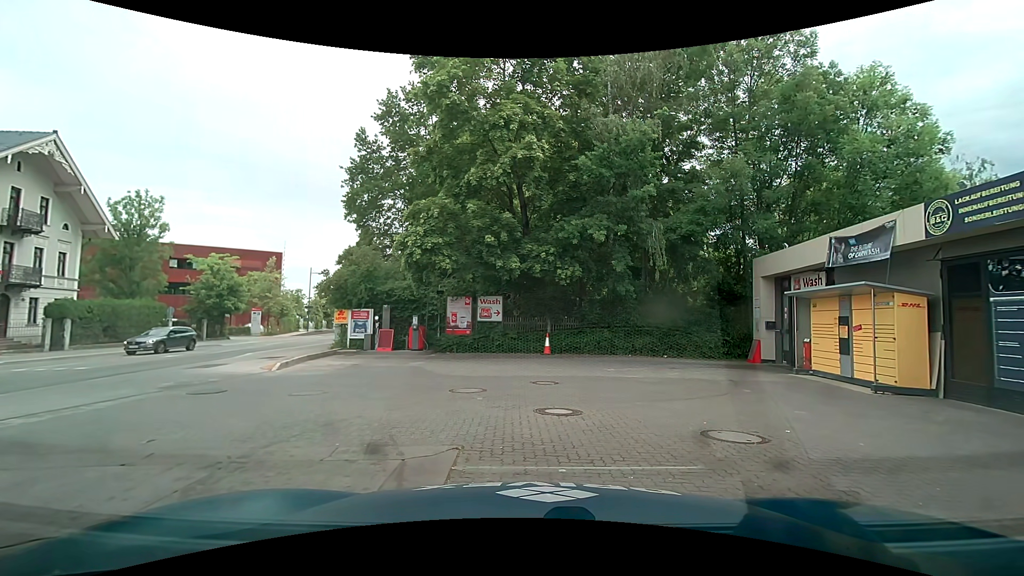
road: secondary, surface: asphalt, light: Day
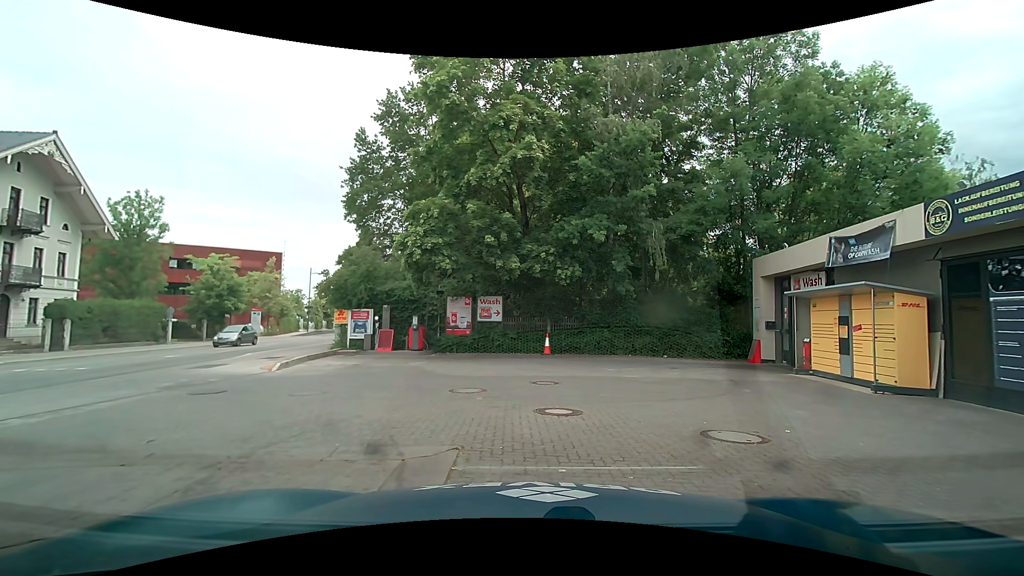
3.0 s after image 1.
(0.0, +0.1) m; 0°
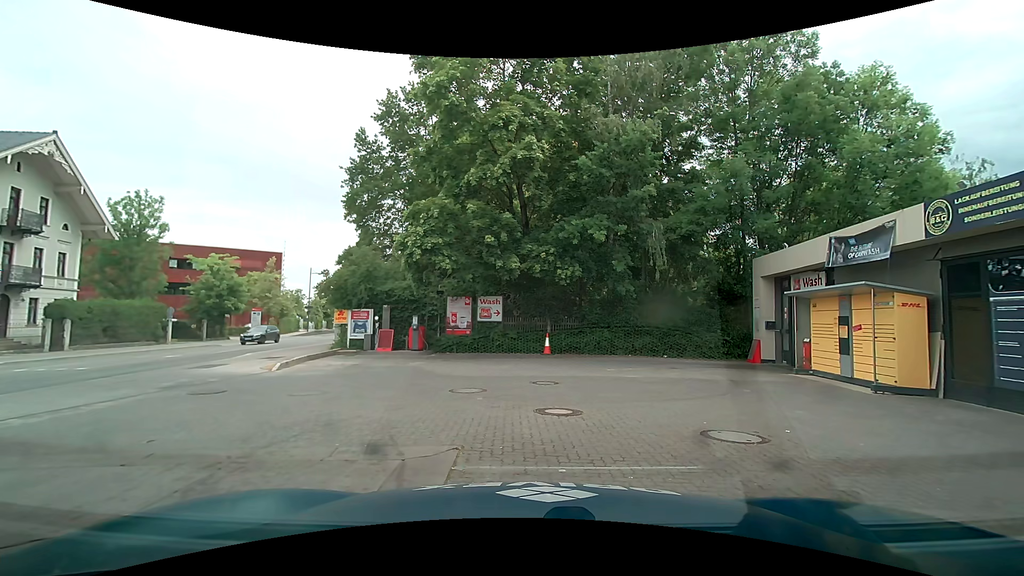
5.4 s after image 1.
(0.0, 0.0) m; 0°
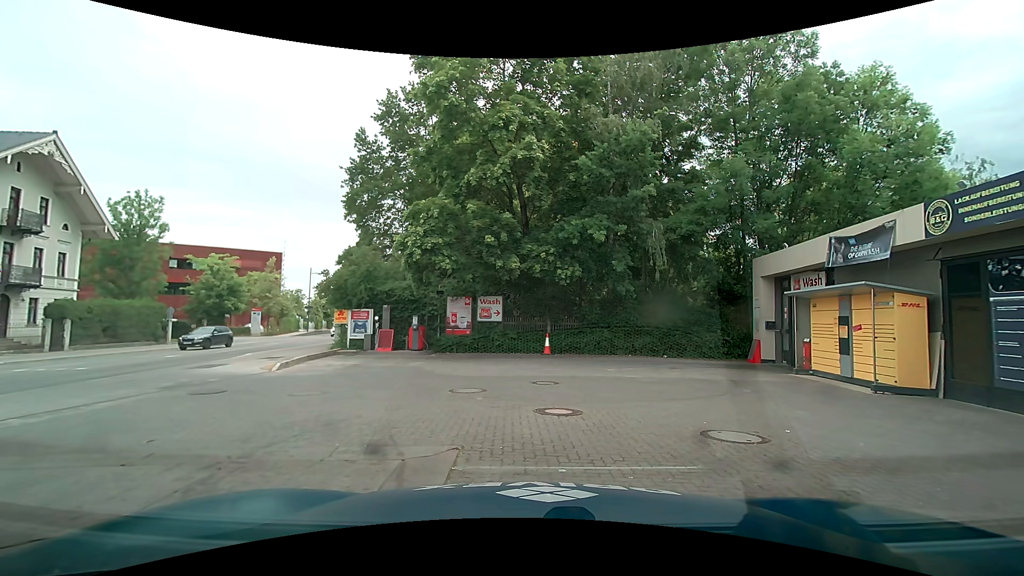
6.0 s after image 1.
(0.0, 0.0) m; 0°
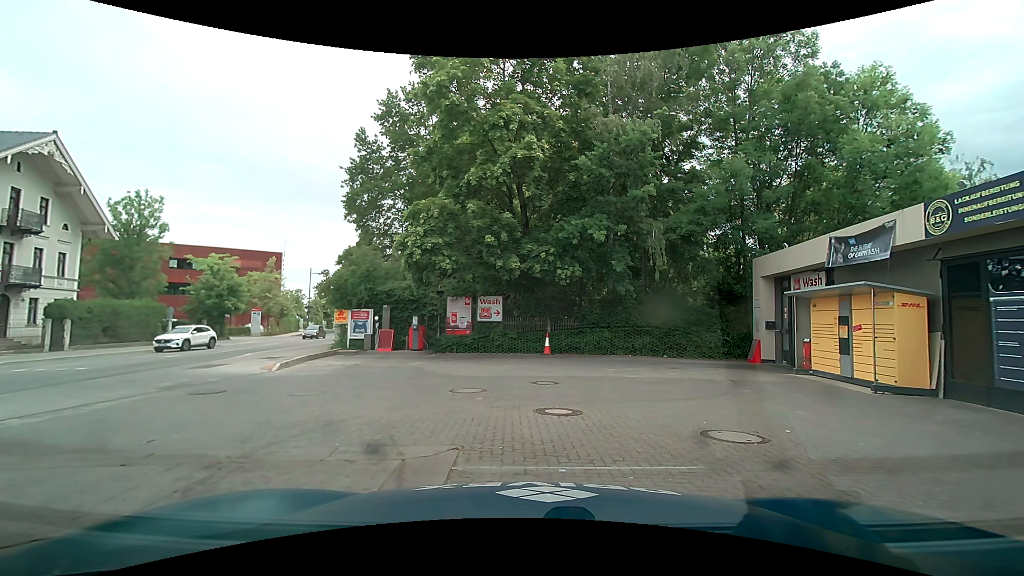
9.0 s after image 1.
(0.0, 0.0) m; 0°
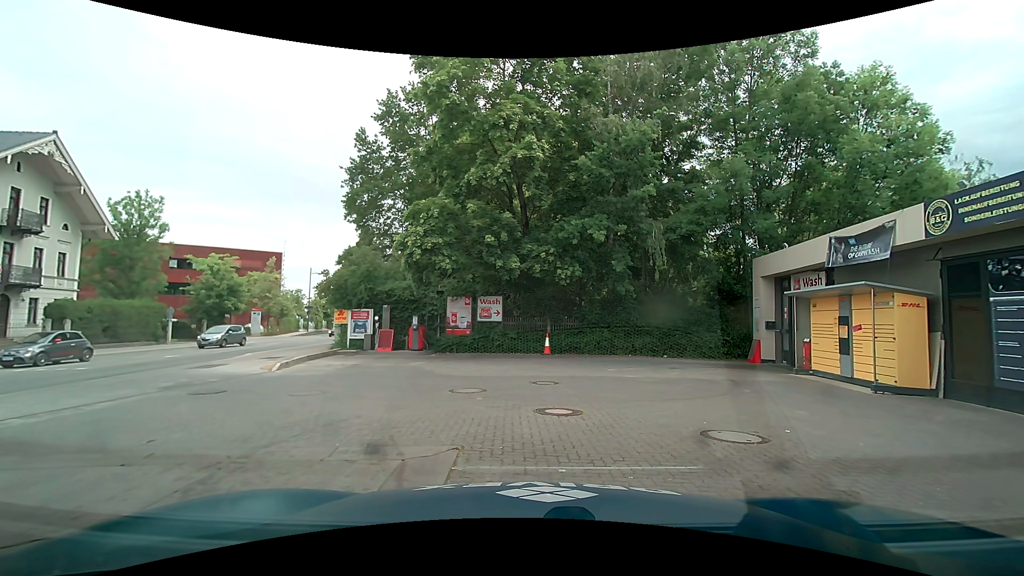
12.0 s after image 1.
(0.0, 0.0) m; 0°
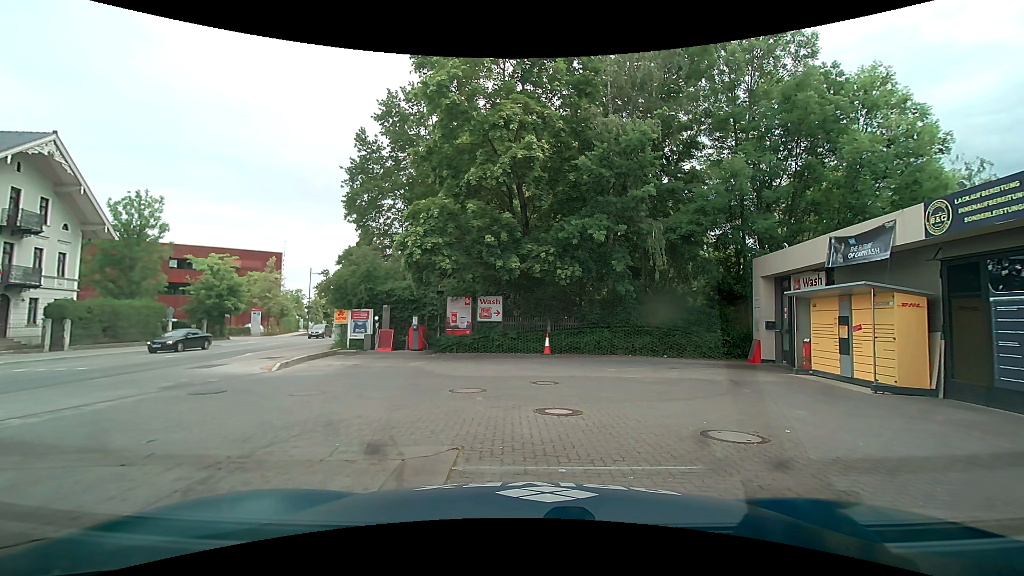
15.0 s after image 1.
(0.0, 0.0) m; 0°
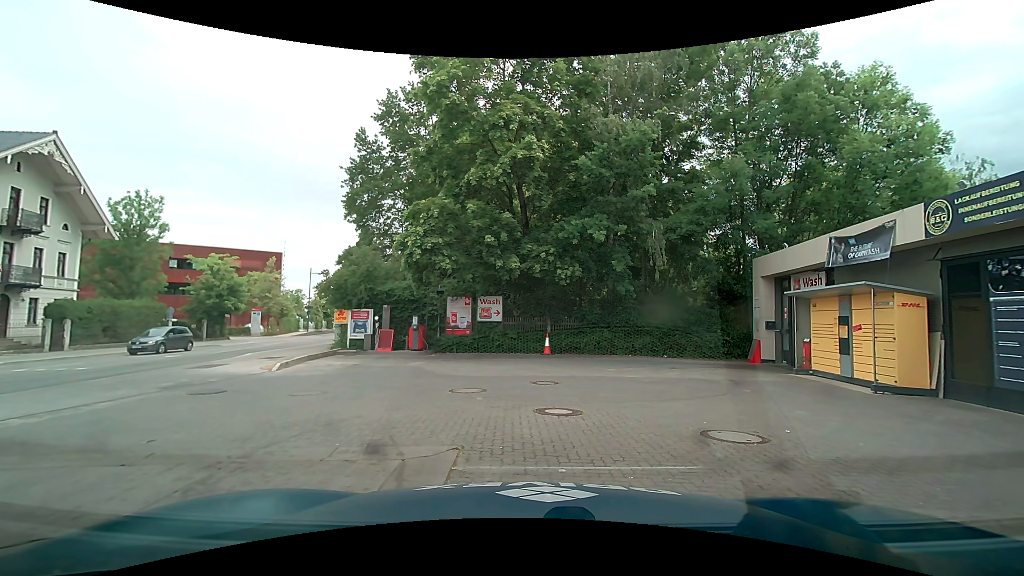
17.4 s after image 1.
(0.0, 0.0) m; 0°
